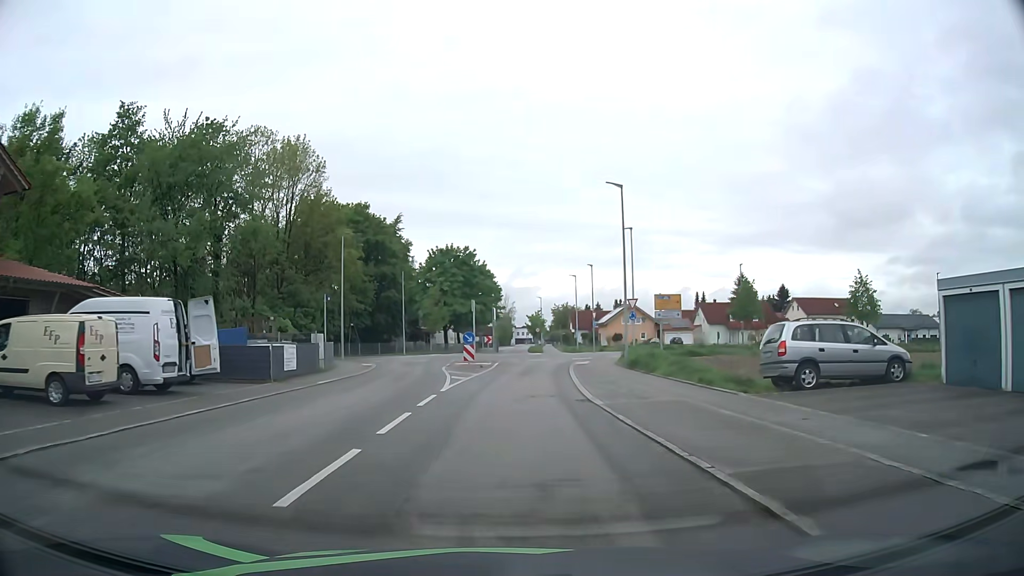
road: unclassified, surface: asphalt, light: Day
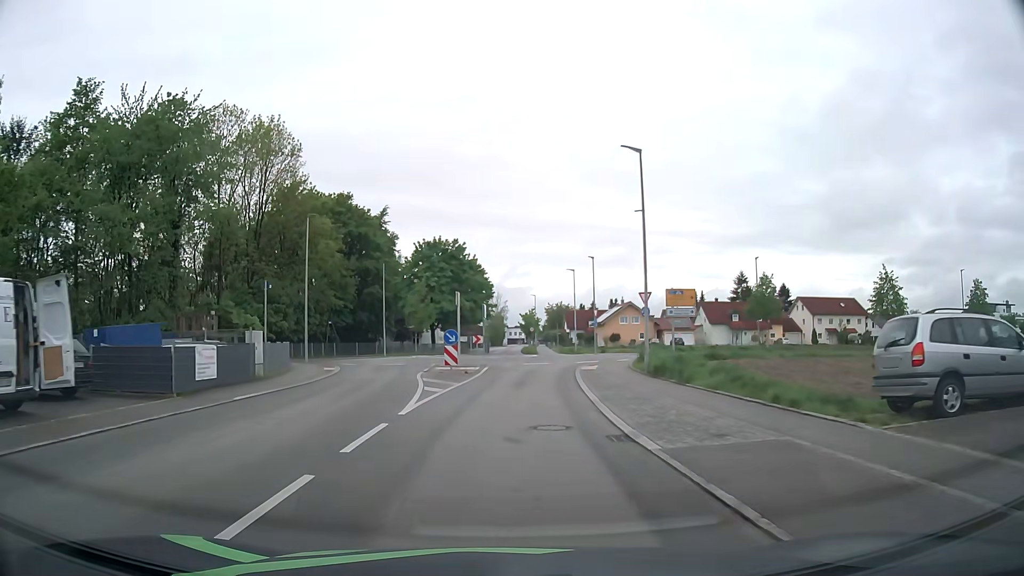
(0.0, +6.1) m; 0°
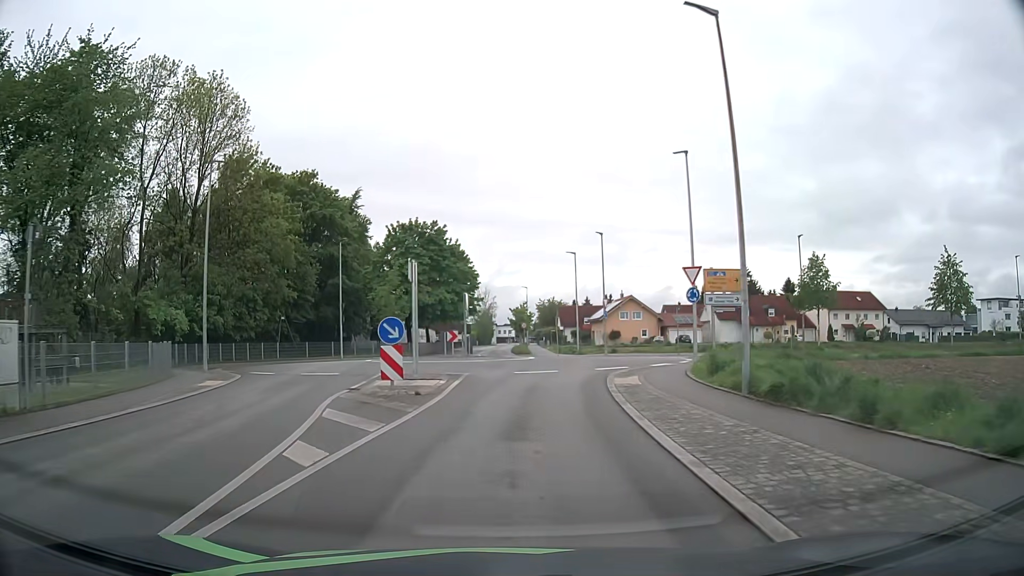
(+0.1, +11.2) m; +1°
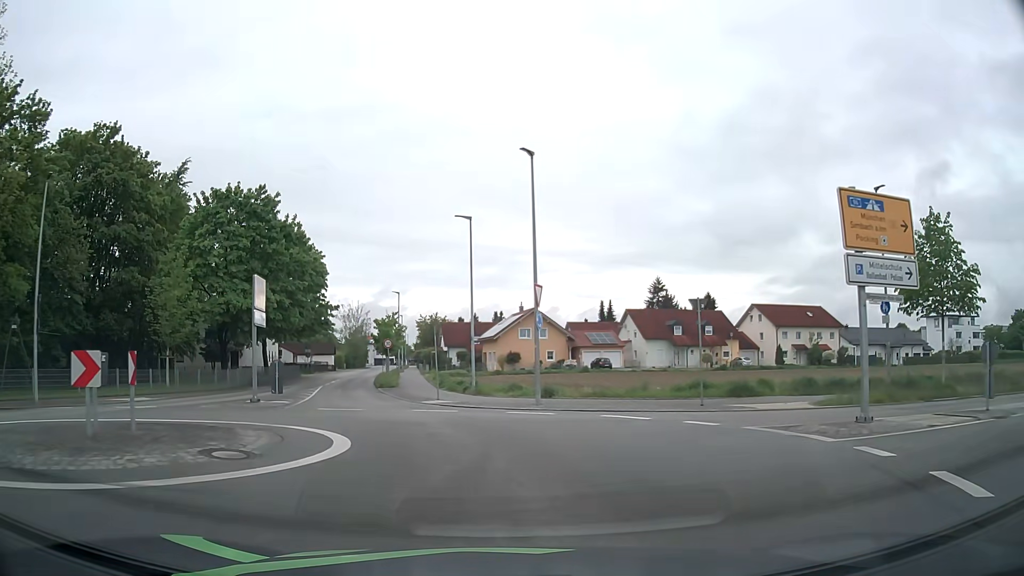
(+1.6, +22.9) m; +10°
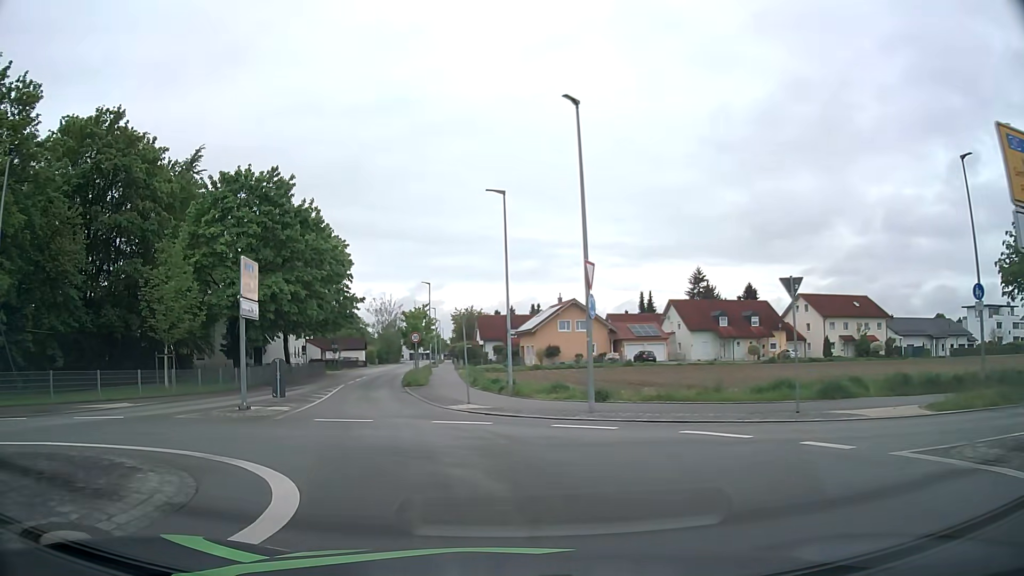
(-0.1, +4.3) m; -3°
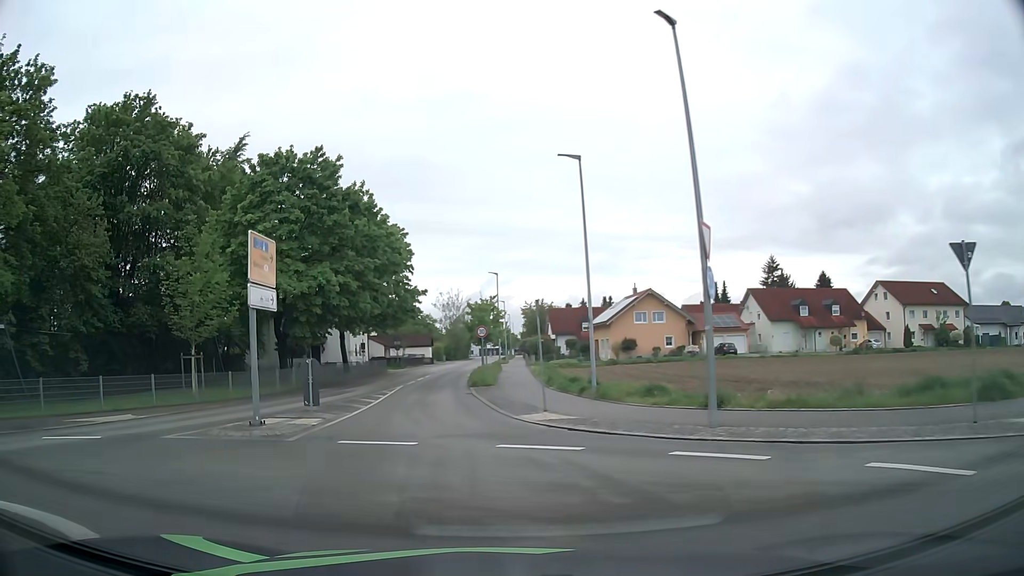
(-0.2, +4.4) m; -5°
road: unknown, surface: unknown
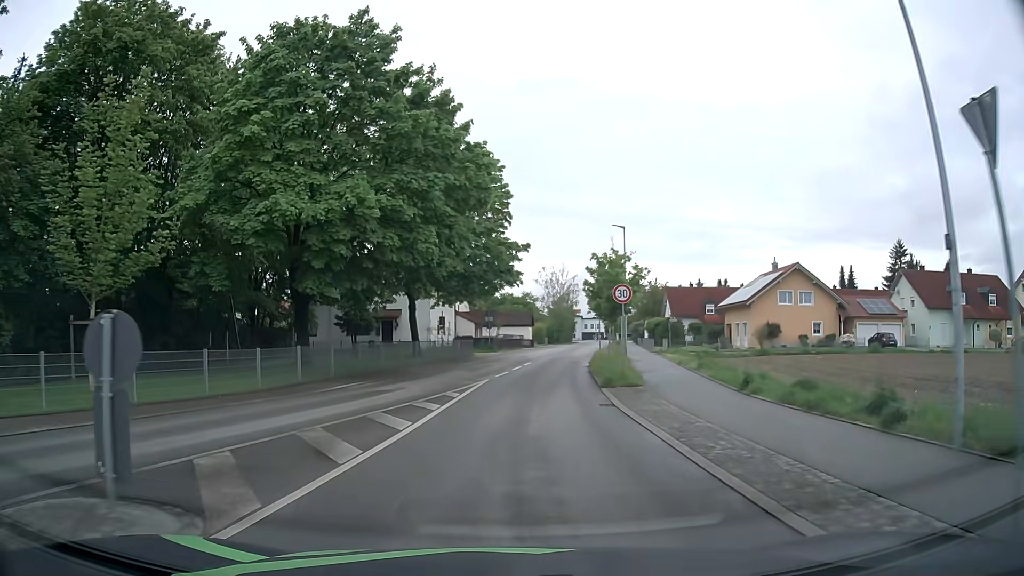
(-1.7, +14.7) m; -9°
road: unclassified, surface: asphalt
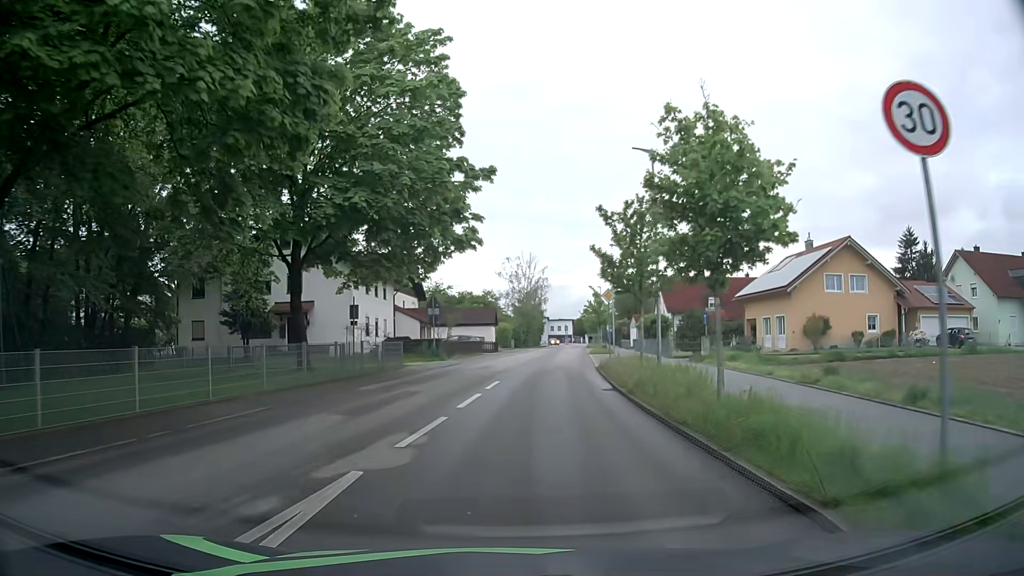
(+0.3, +17.2) m; +3°
(0, +10) (+1, +20) (+2, +30) (+3, +40) (+4, +50) (+5, +60) (+7, +70) (+8, +80) (+9, +89) (+10, +99) m
